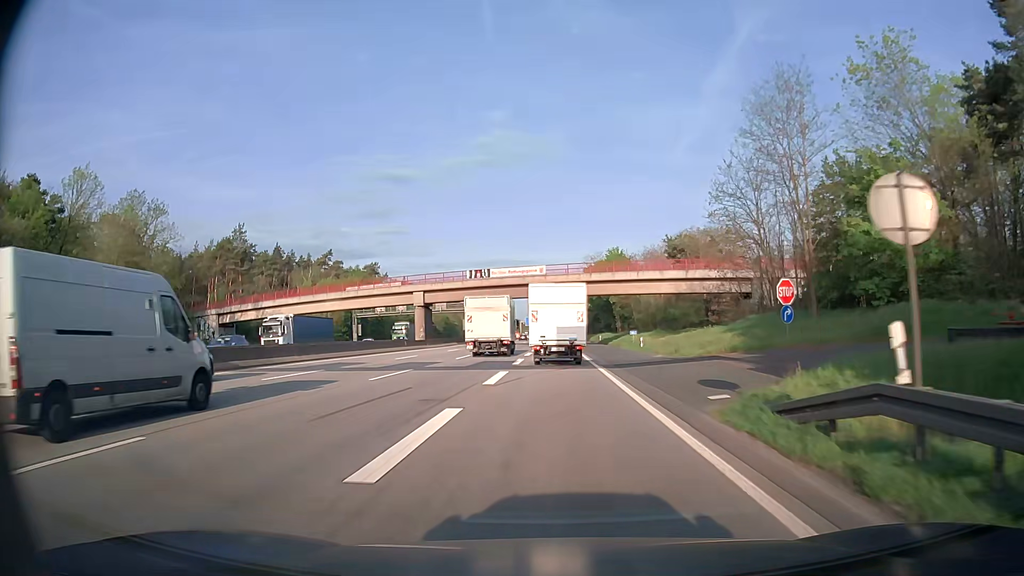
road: motorway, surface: asphalt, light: Day
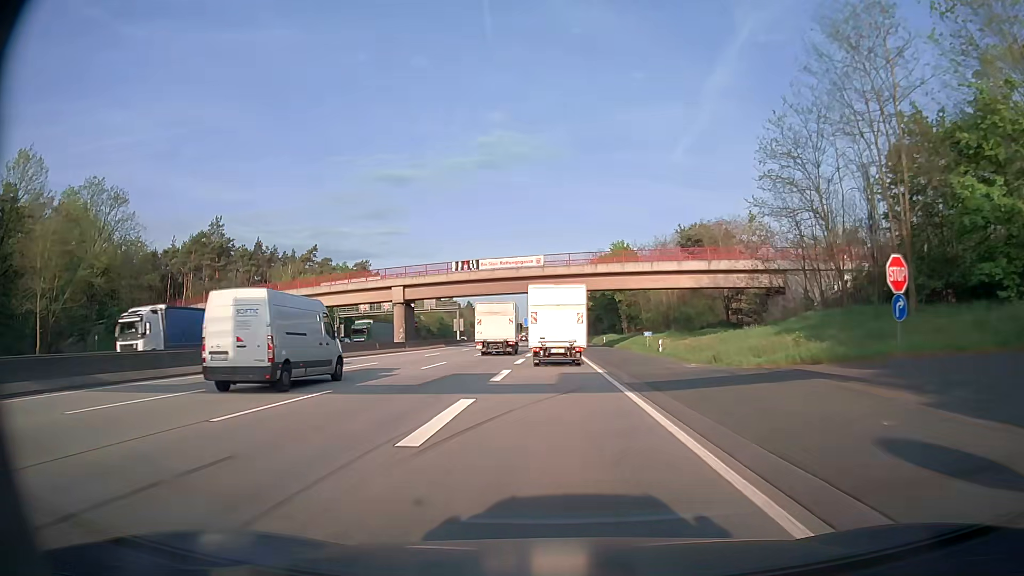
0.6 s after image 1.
(0.0, +9.8) m; 0°
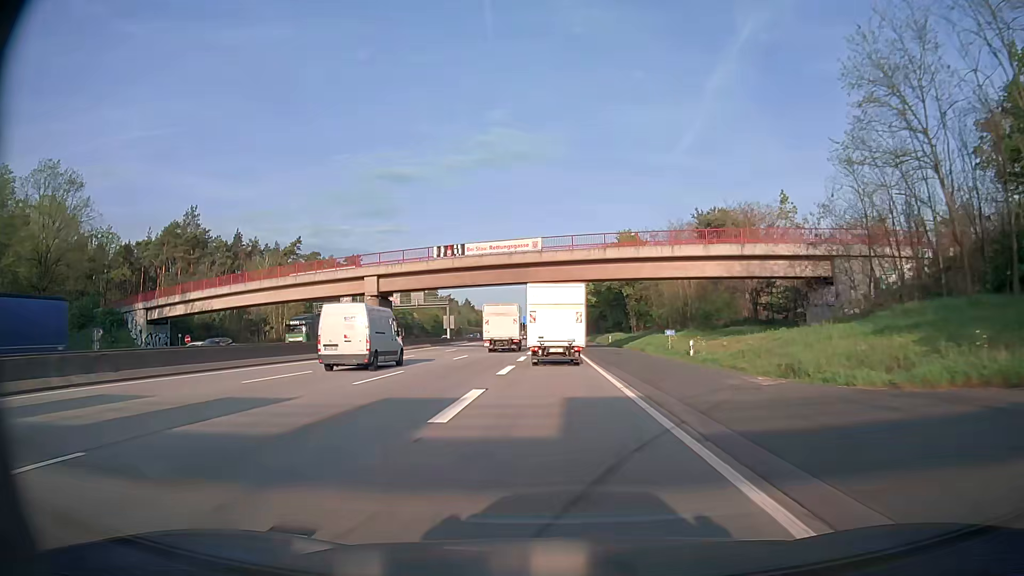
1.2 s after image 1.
(0.0, +9.8) m; 0°
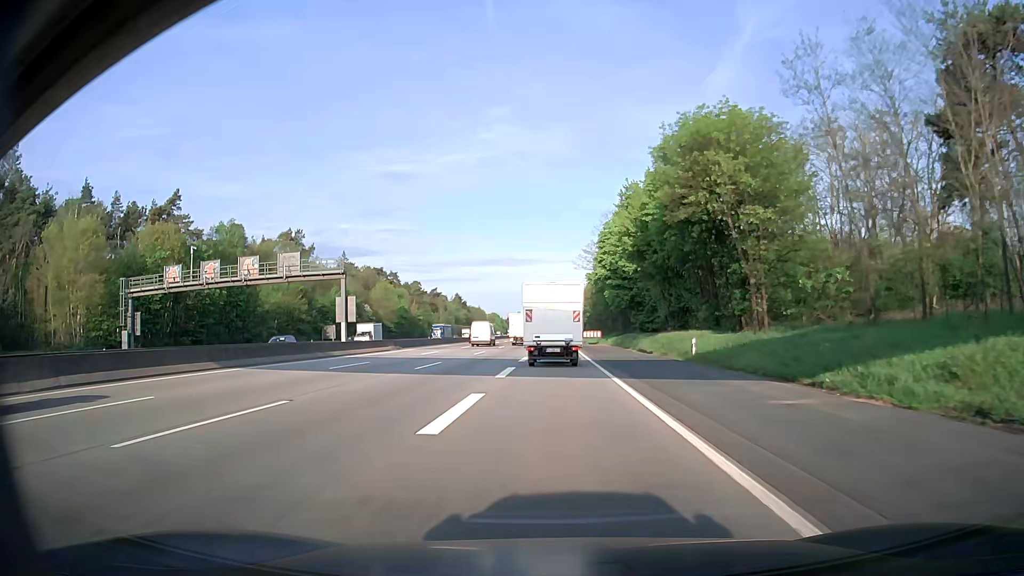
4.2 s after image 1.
(0.0, +49.3) m; 0°
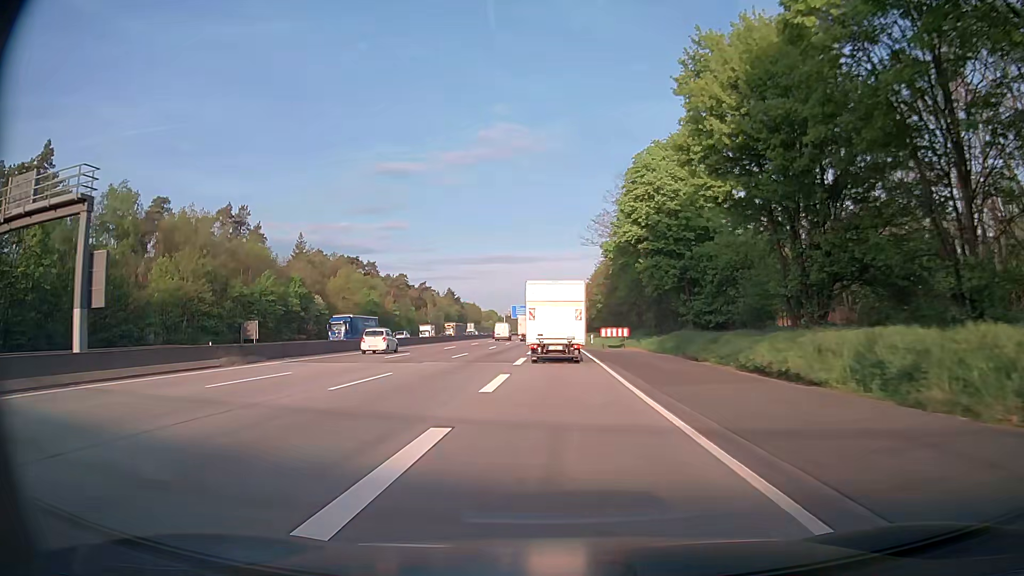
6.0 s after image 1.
(+0.1, +29.7) m; 0°
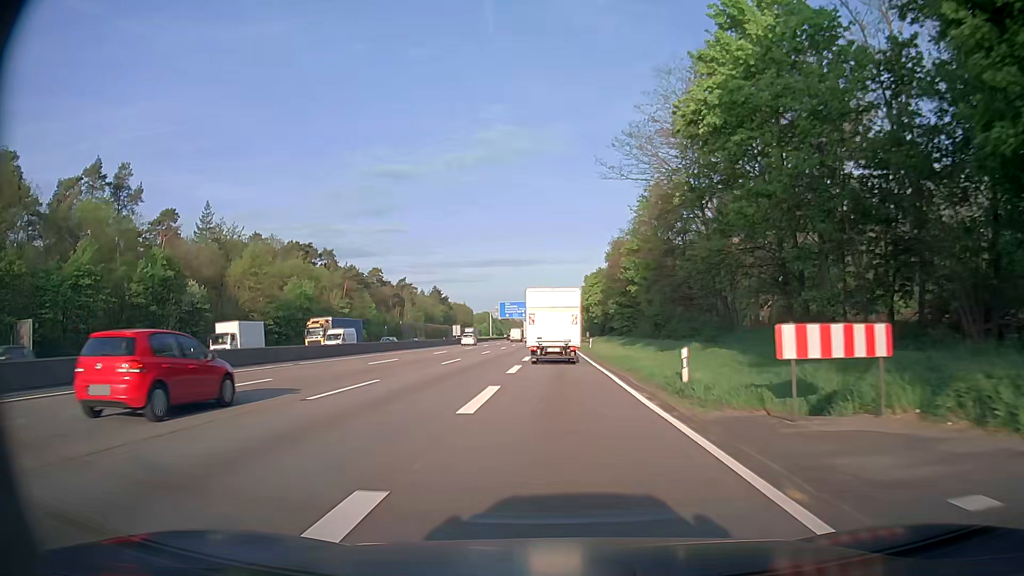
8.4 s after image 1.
(0.0, +40.1) m; 0°
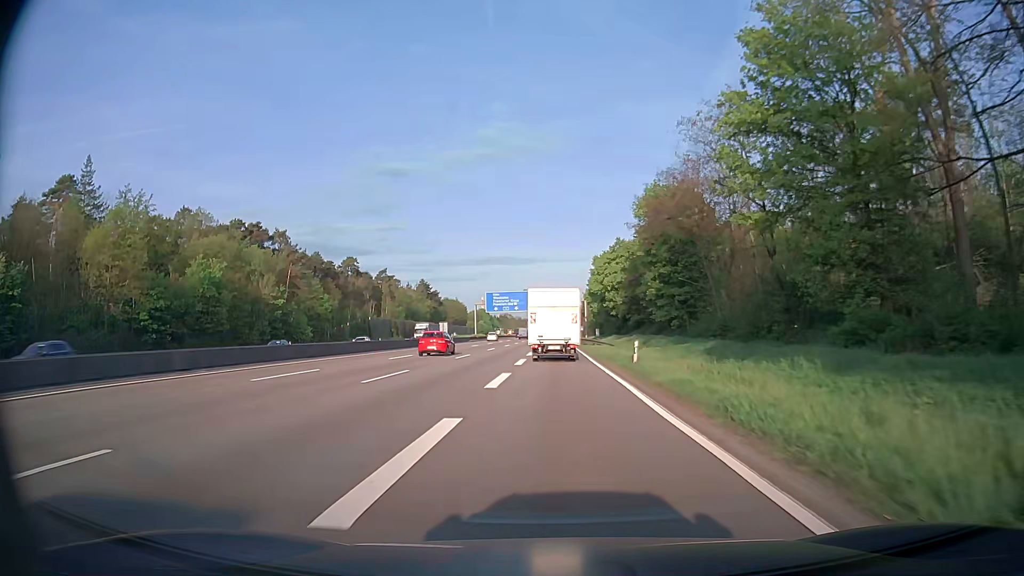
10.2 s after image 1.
(0.0, +31.3) m; +1°
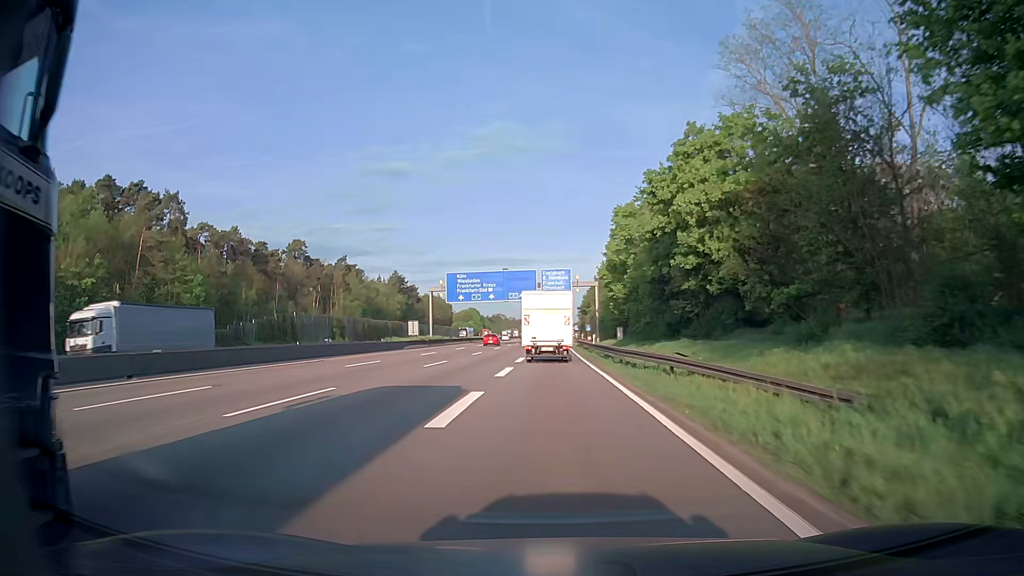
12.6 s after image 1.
(-0.2, +43.4) m; 0°
(0, +10) (0, +20) (0, +30) (0, +40) (0, +50) (0, +60) (0, +70) (+1, +80) (+1, +90) (+1, +100) m
